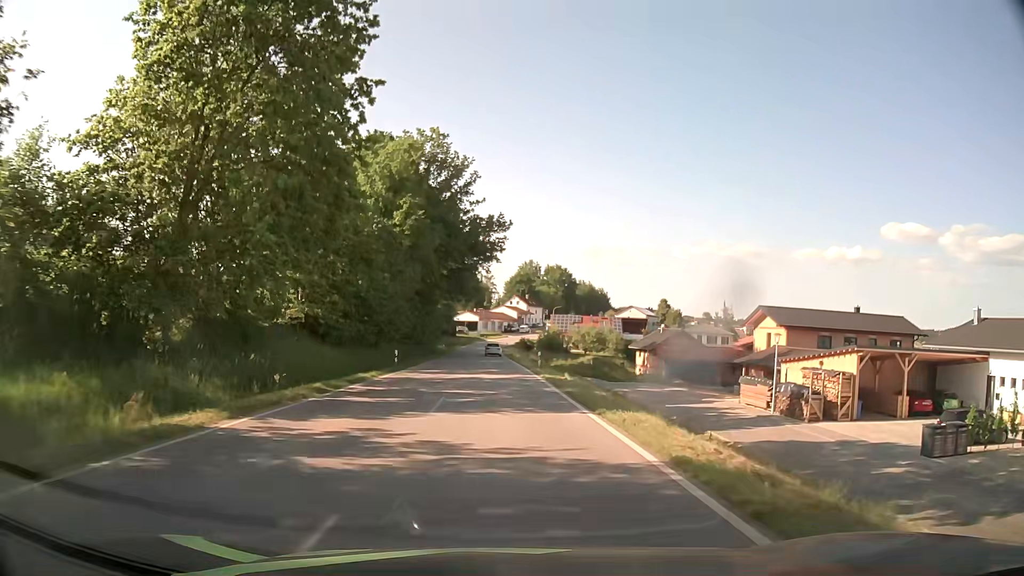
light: Day
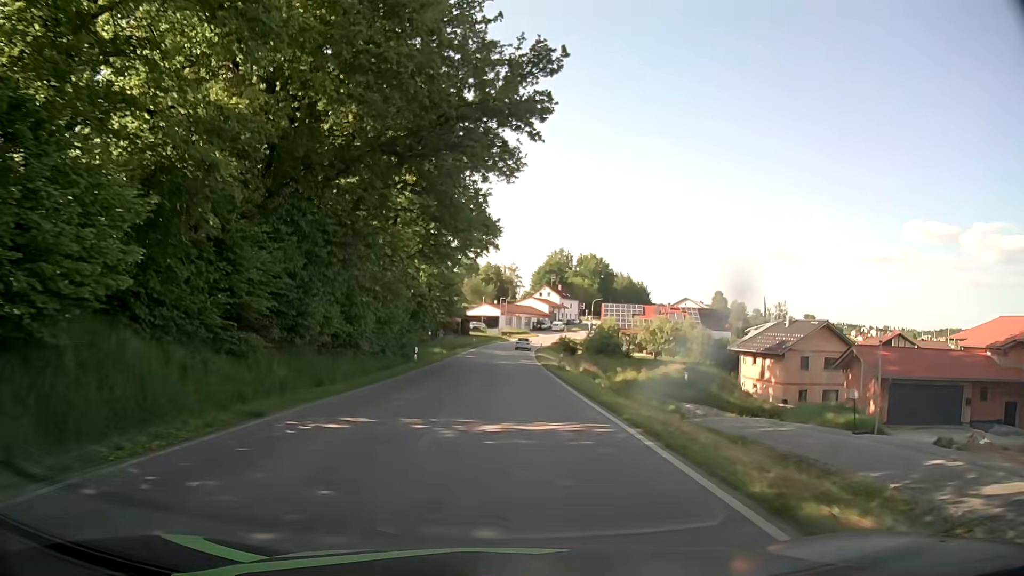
(-0.9, +40.3) m; -2°
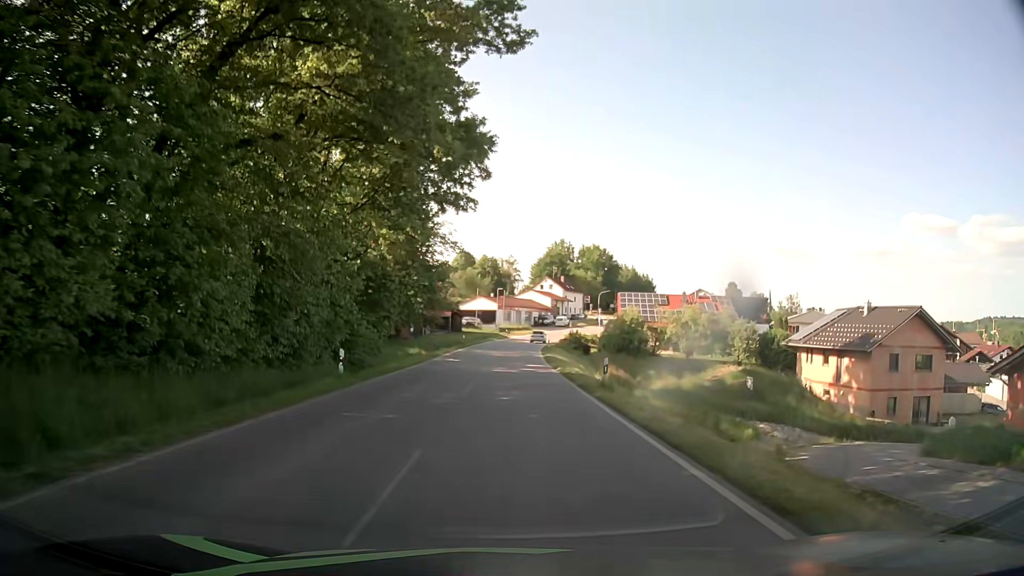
(+0.1, +16.0) m; +1°
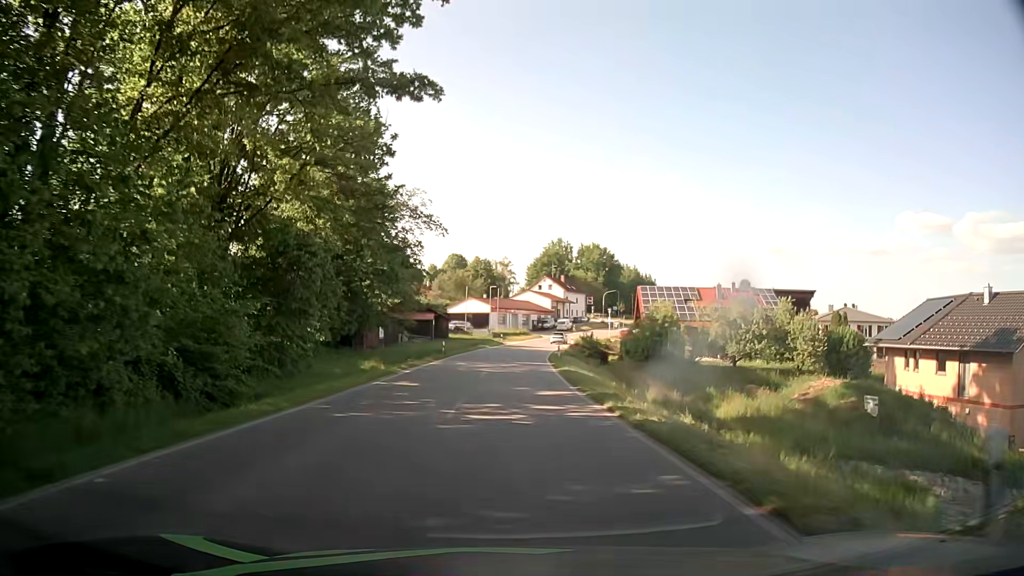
(-0.1, +15.9) m; 0°
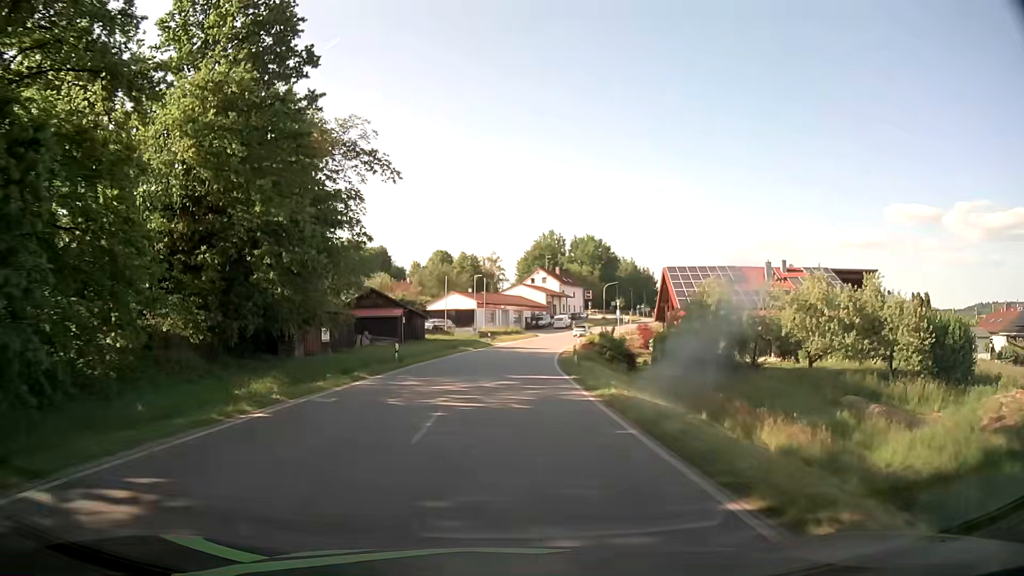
(+0.2, +15.8) m; +1°
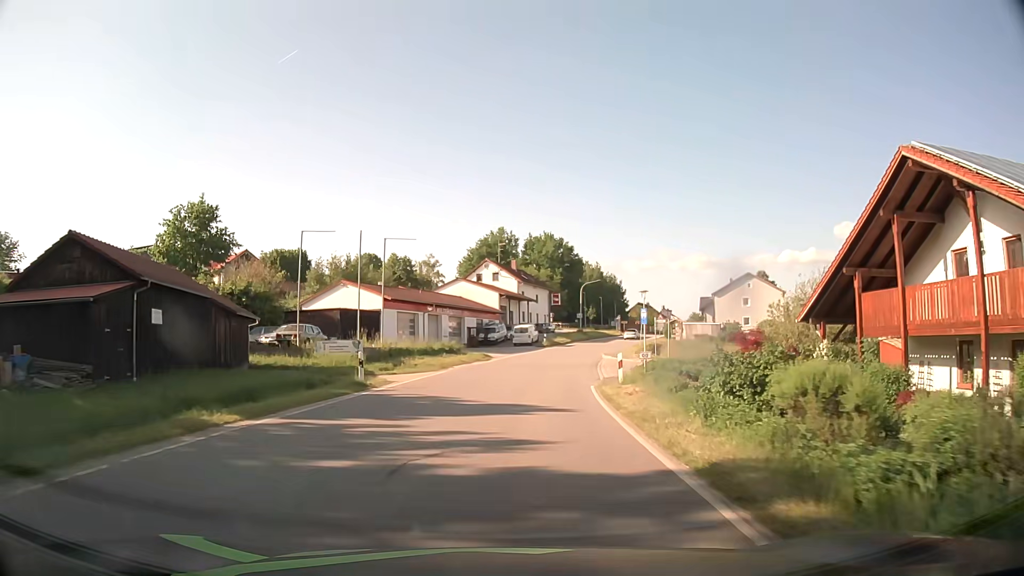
(+0.6, +39.2) m; +4°
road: tertiary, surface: asphalt
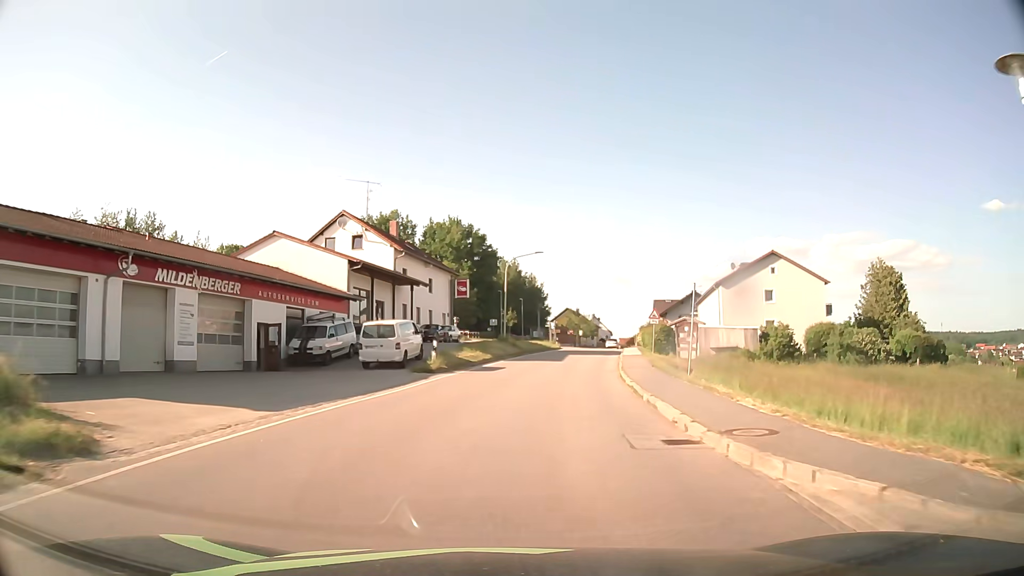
(+2.7, +38.9) m; +8°
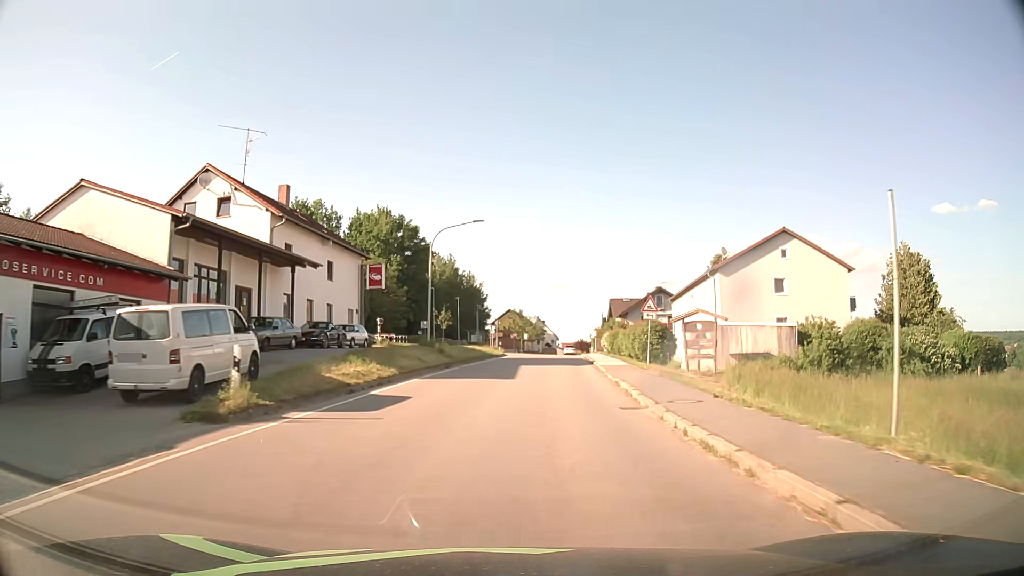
(+0.7, +15.5) m; +5°
(0, +10) (+1, +20) (+1, +30) (+2, +40) (+3, +50) (+4, +60) (+5, +70) (+7, +80) (+8, +90) (+9, +100) m
